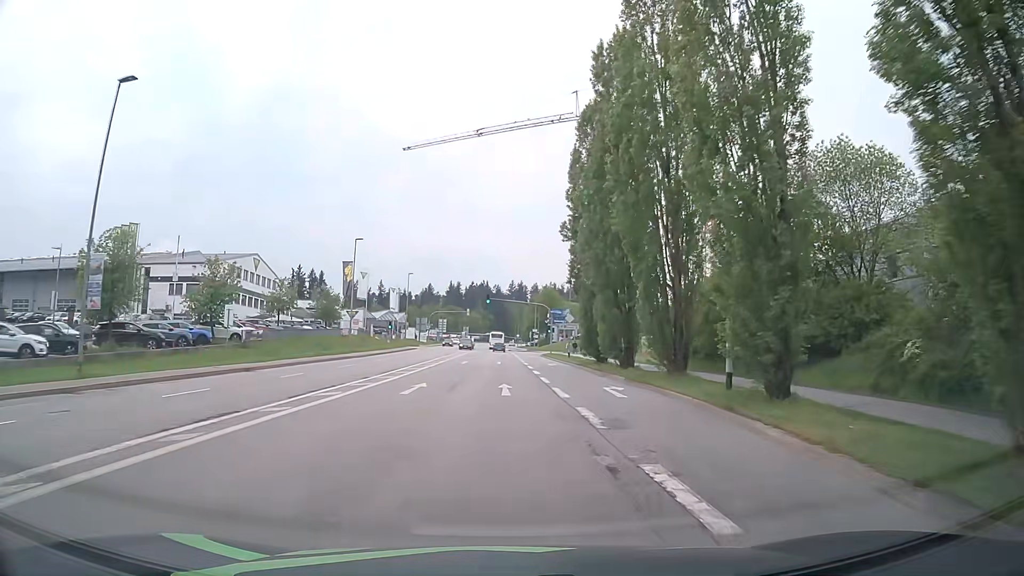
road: tertiary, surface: asphalt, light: Day
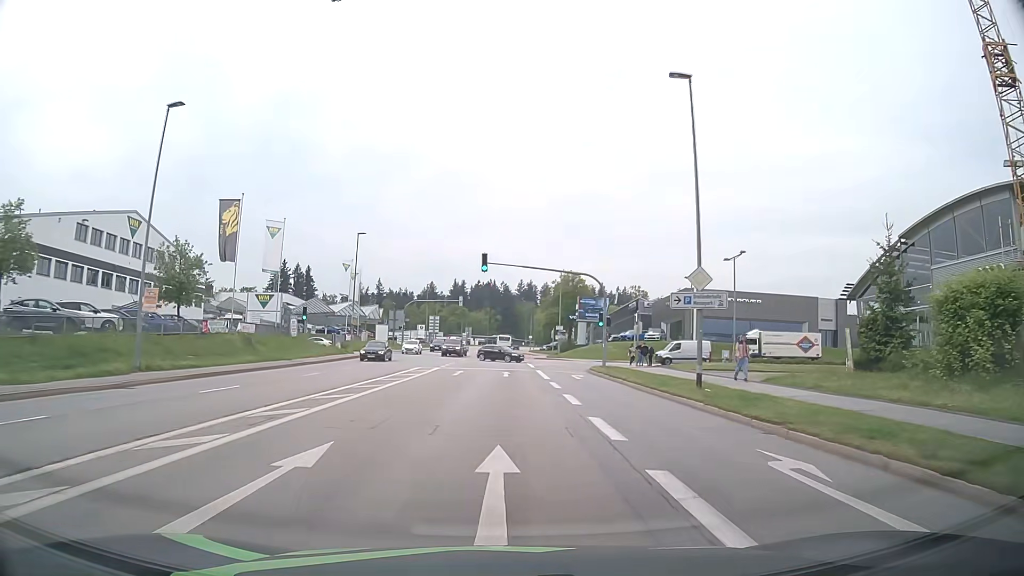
(-0.4, +37.7) m; -1°
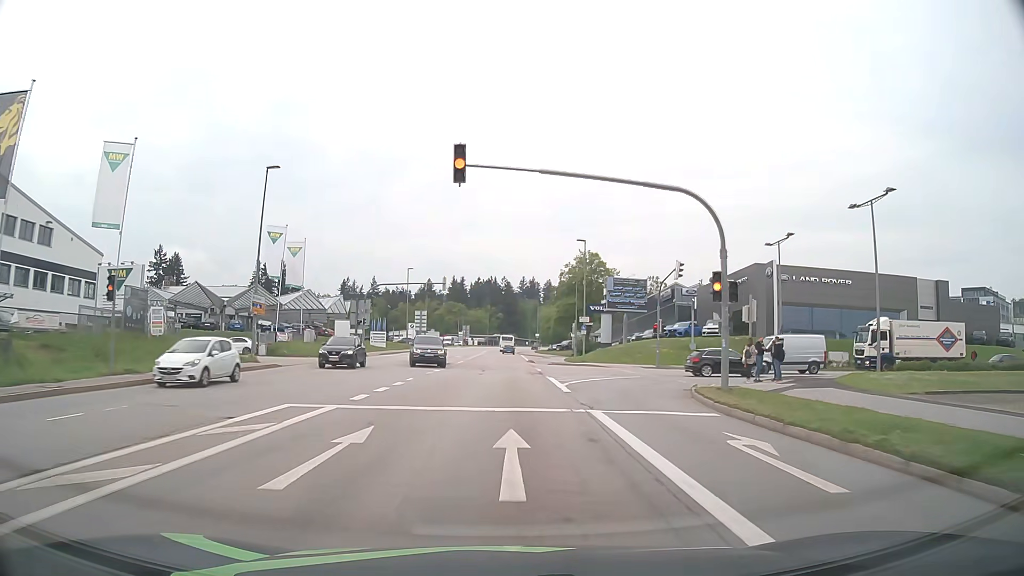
(0.0, +23.4) m; 0°
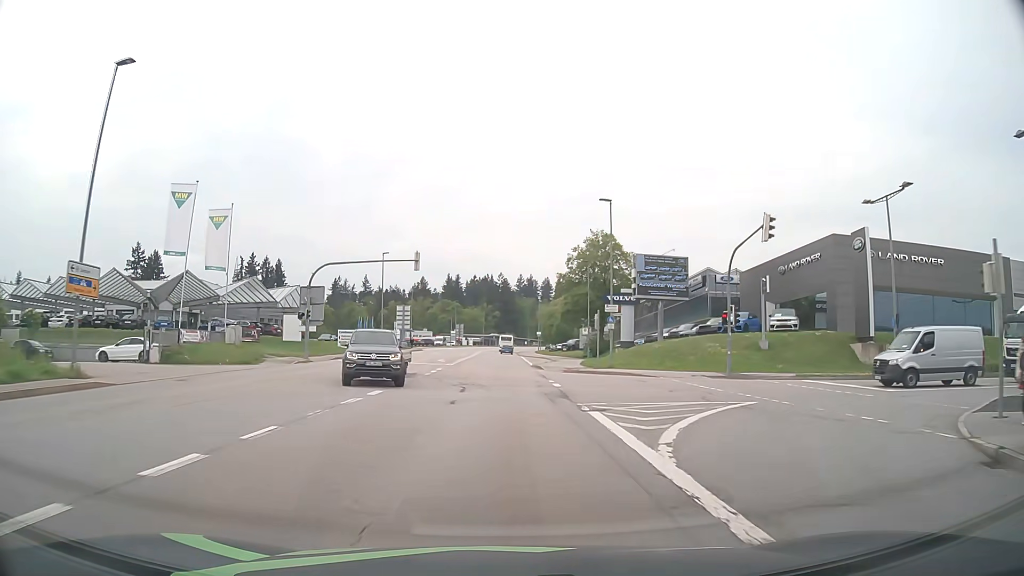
(+0.1, +15.8) m; 0°
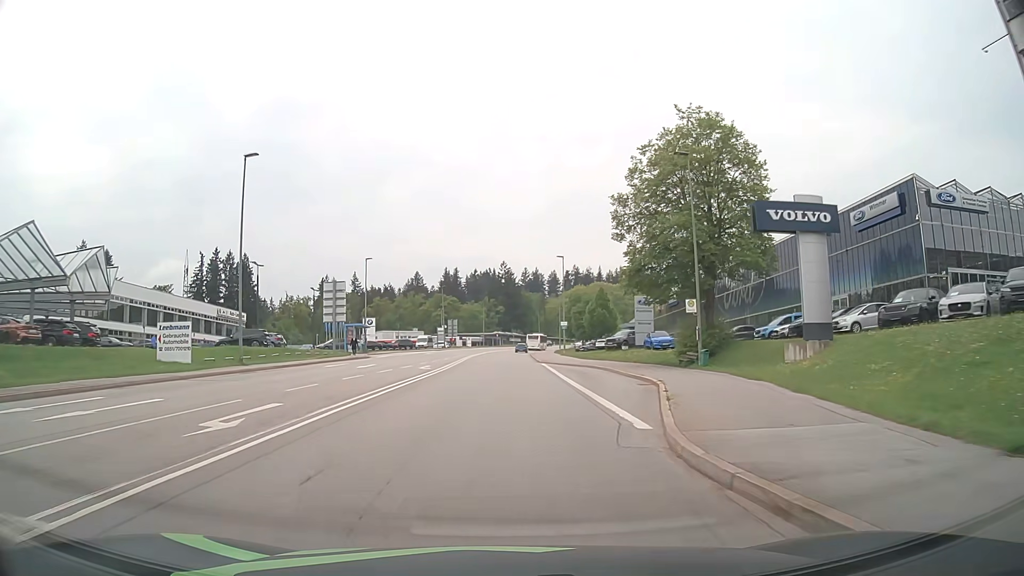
(-0.1, +39.9) m; 0°
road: secondary
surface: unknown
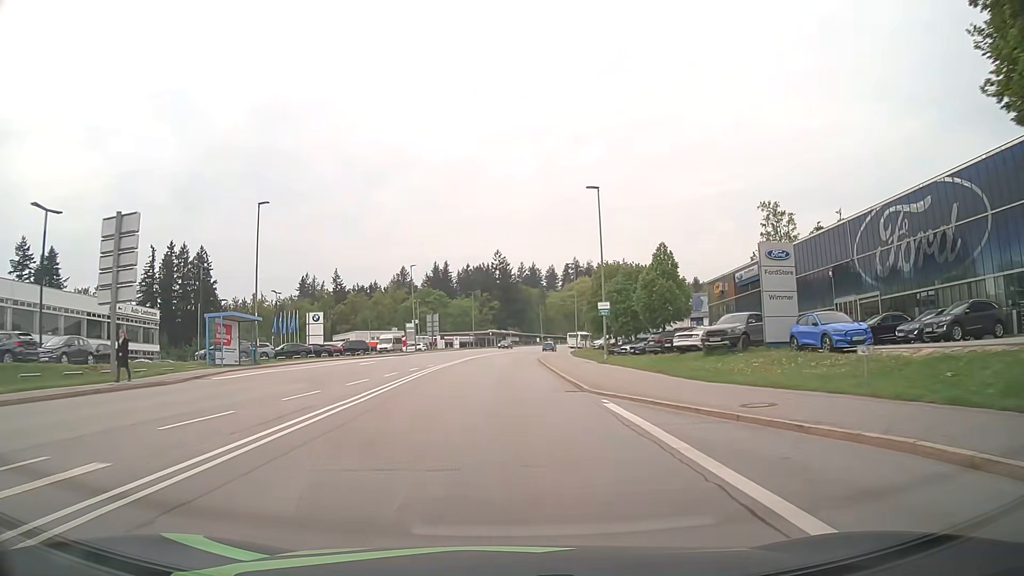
(+0.1, +31.5) m; 0°
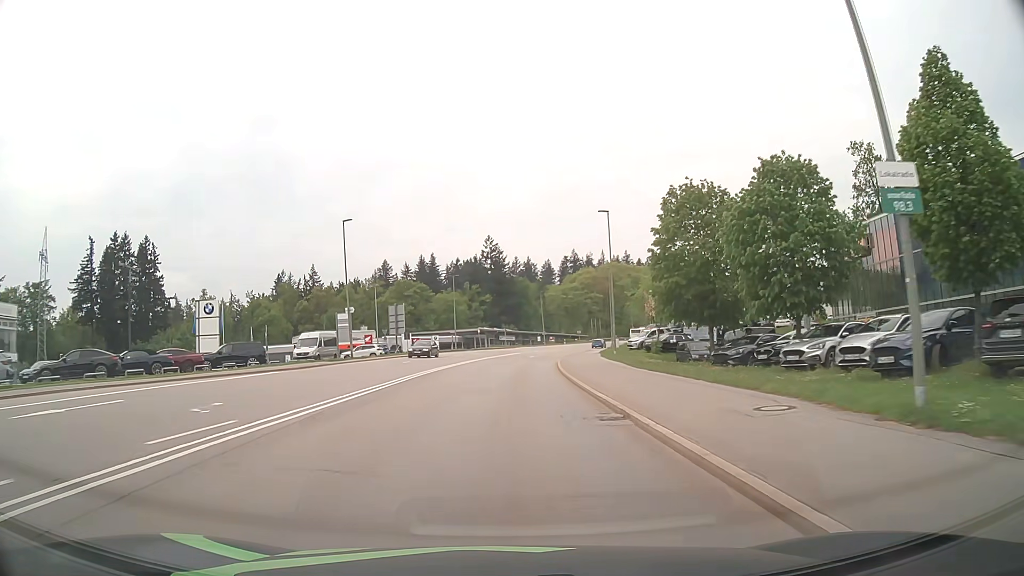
(+0.3, +31.1) m; +1°
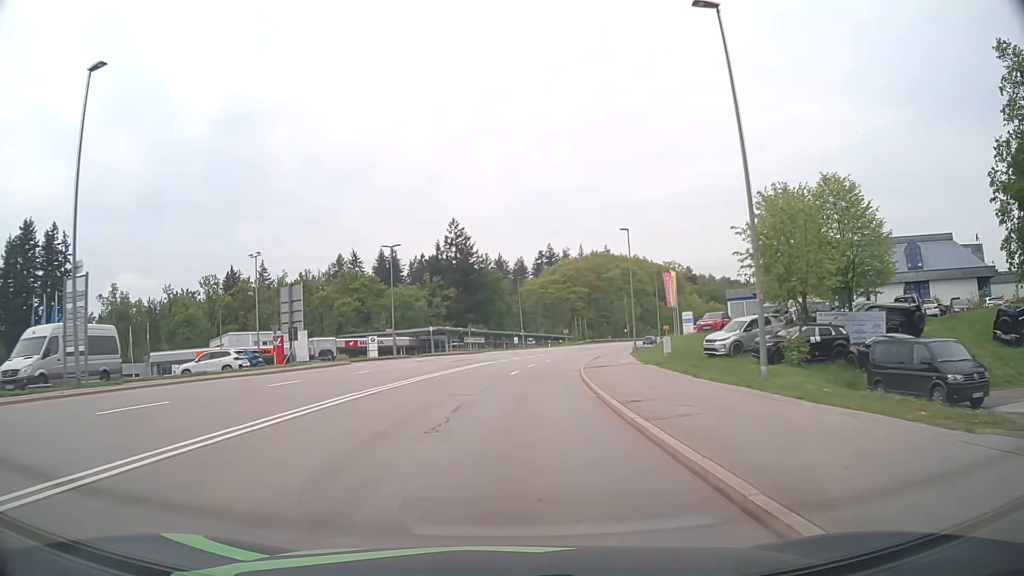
(+0.5, +31.4) m; +2°
(0, +10) (+1, +20) (+1, +30) (+2, +40) (+4, +50) (+6, +60) (+8, +69) (+11, +79) (+14, +88) (+17, +98) m
